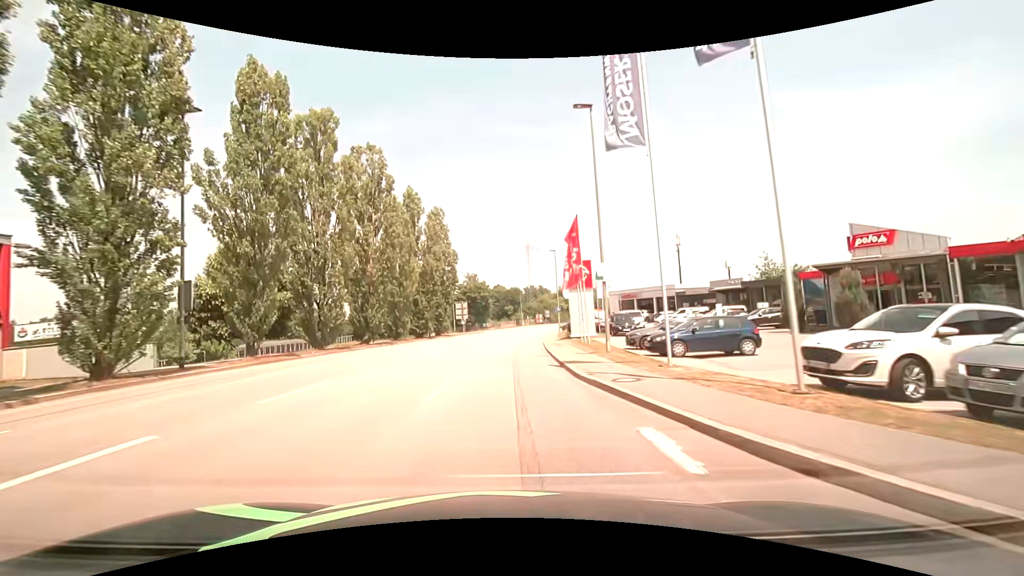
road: tertiary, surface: asphalt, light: Day
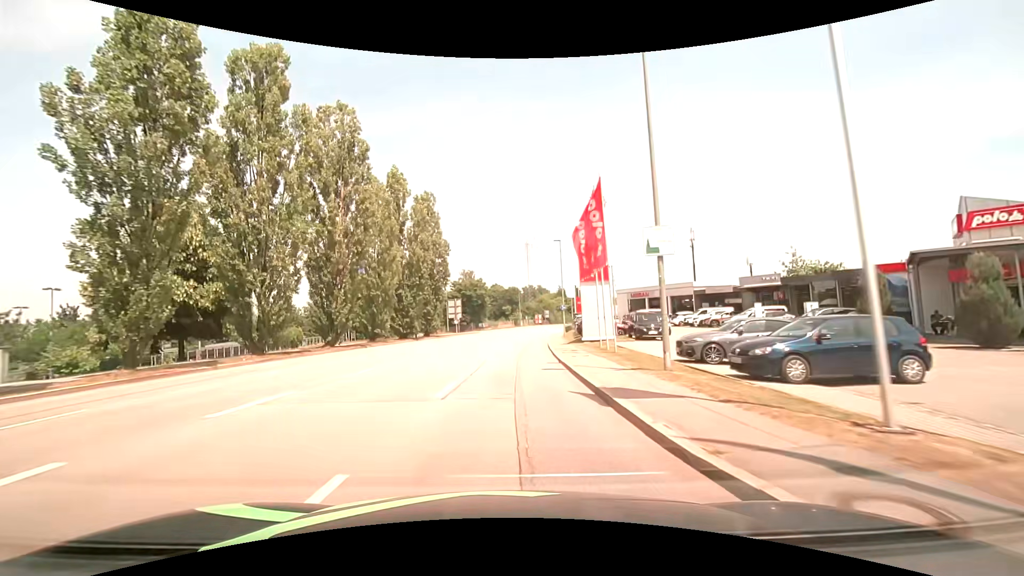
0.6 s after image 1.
(0.0, +7.6) m; 0°
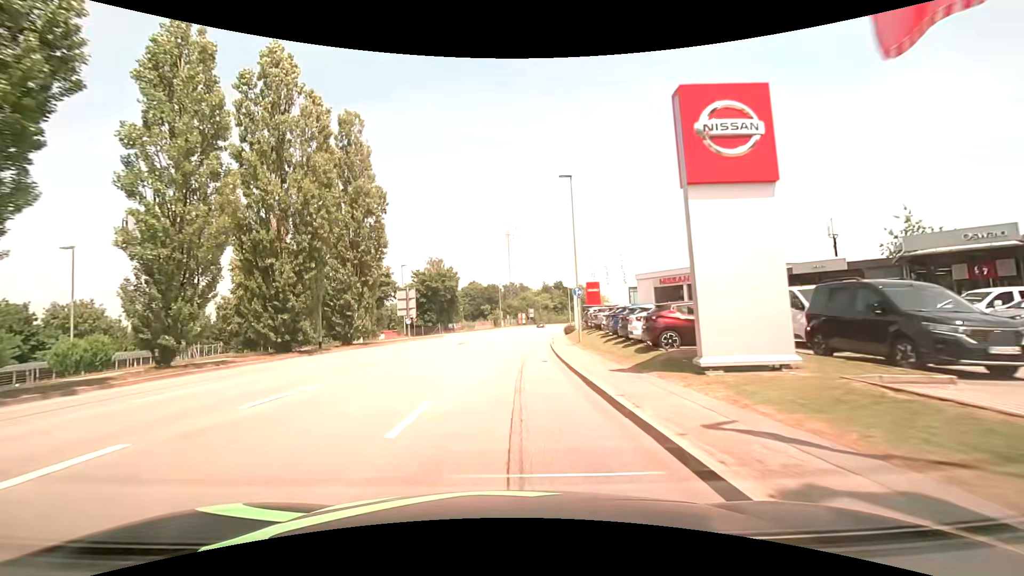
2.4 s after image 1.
(+0.5, +22.8) m; +3°
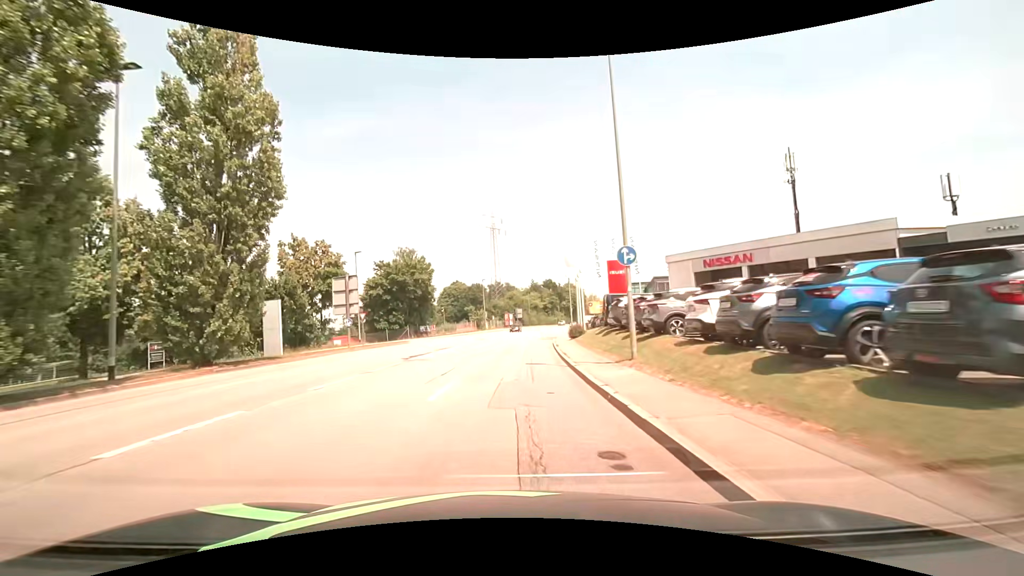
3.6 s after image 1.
(+0.1, +15.2) m; +1°
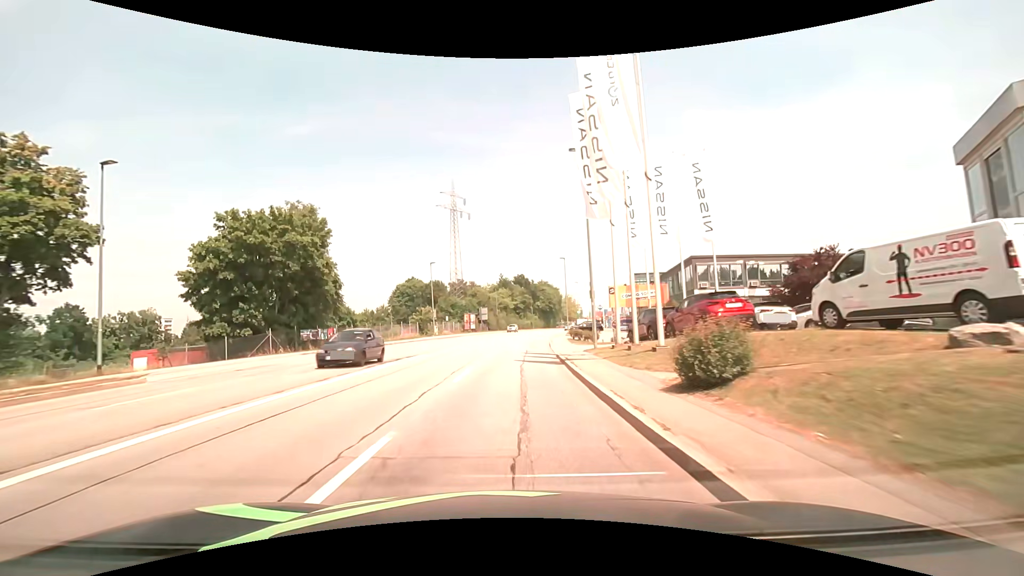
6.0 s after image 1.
(+1.2, +30.3) m; +4°
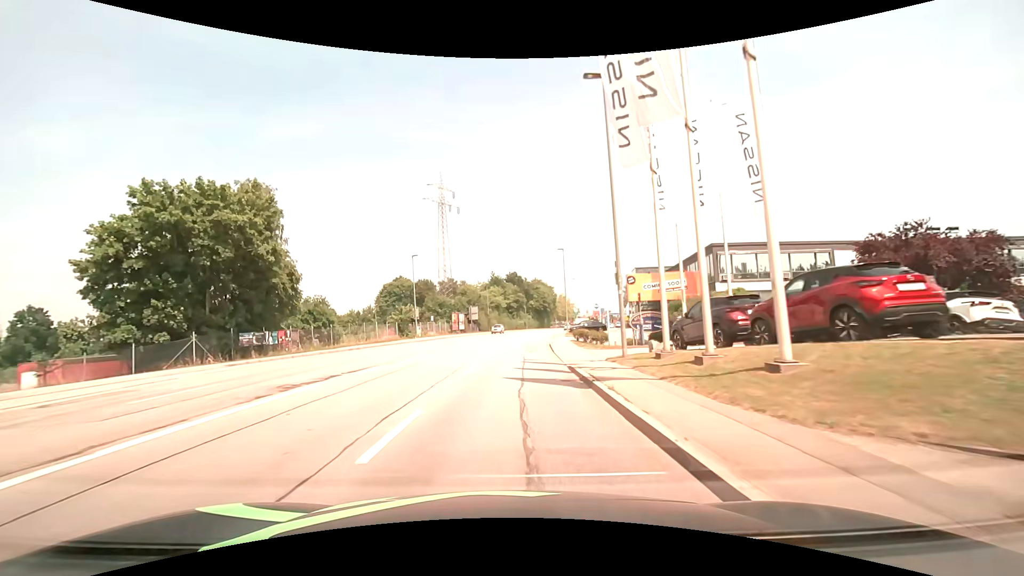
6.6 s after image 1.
(+0.1, +7.6) m; +1°
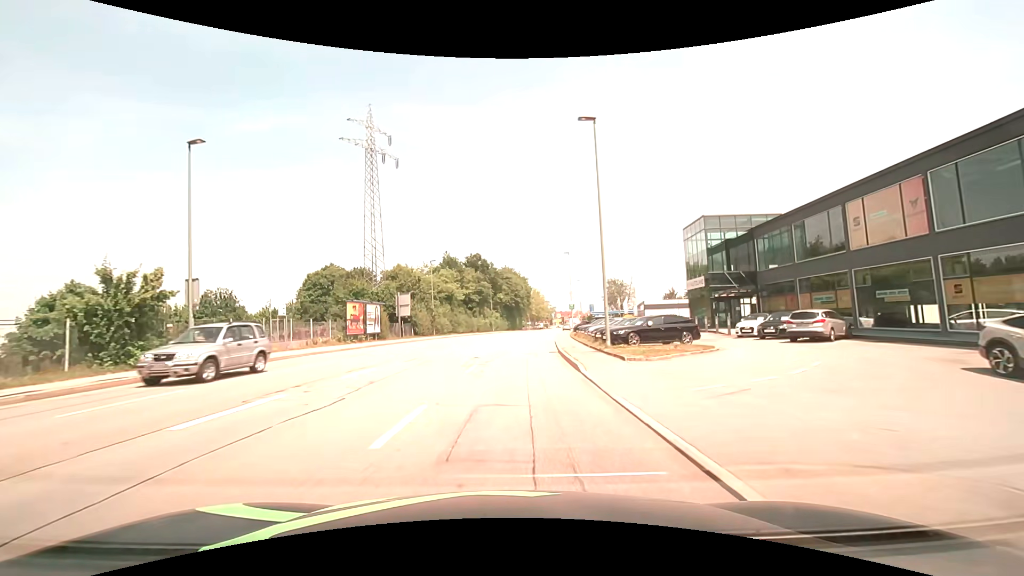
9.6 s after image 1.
(+1.1, +37.9) m; +3°
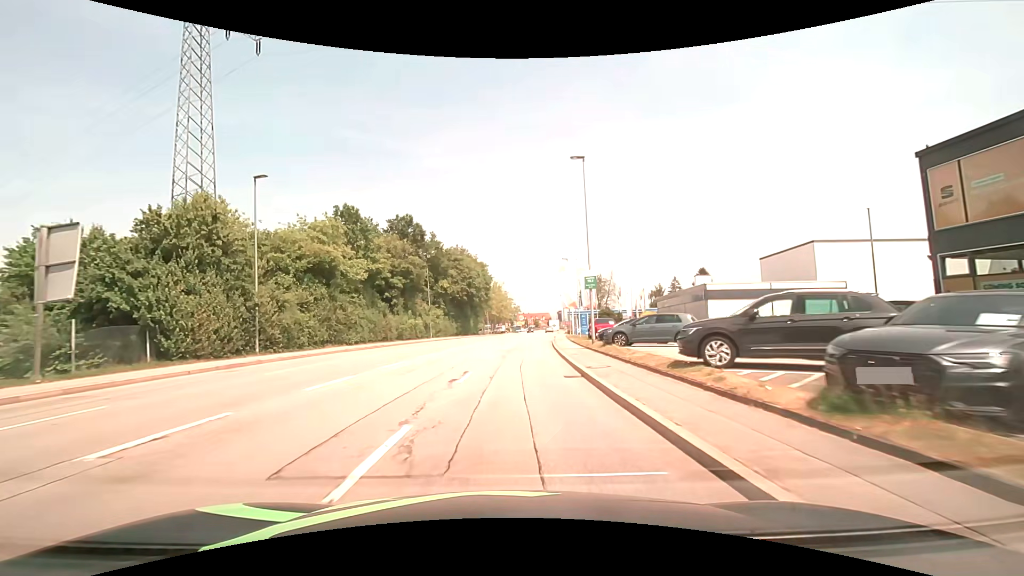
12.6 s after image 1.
(+1.8, +37.9) m; +5°
(0, +10) (0, +20) (+1, +30) (+2, +40) (+2, +50) (+3, +60) (+4, +70) (+5, +80) (+7, +90) (+8, +100) m
